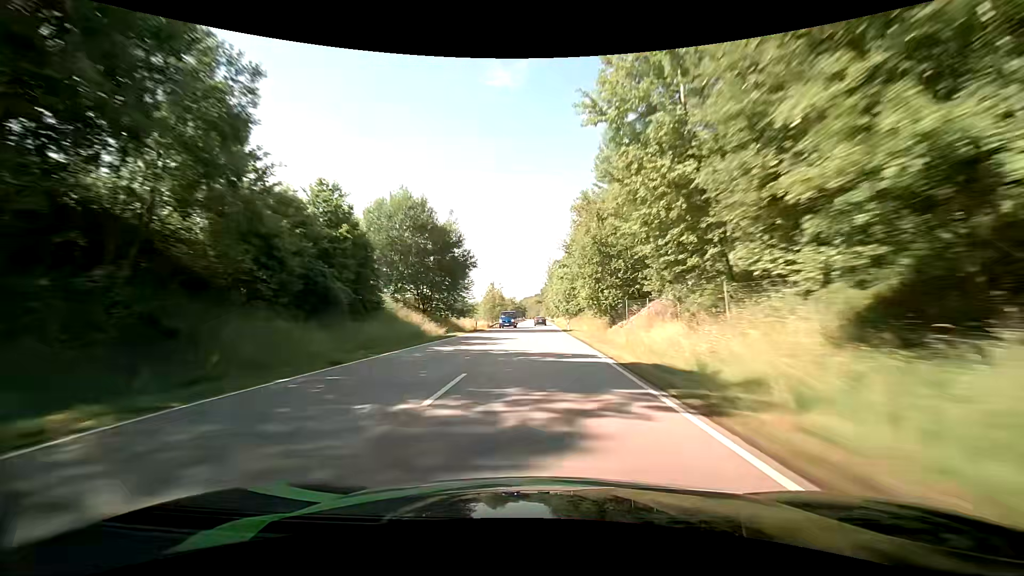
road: primary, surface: asphalt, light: Day
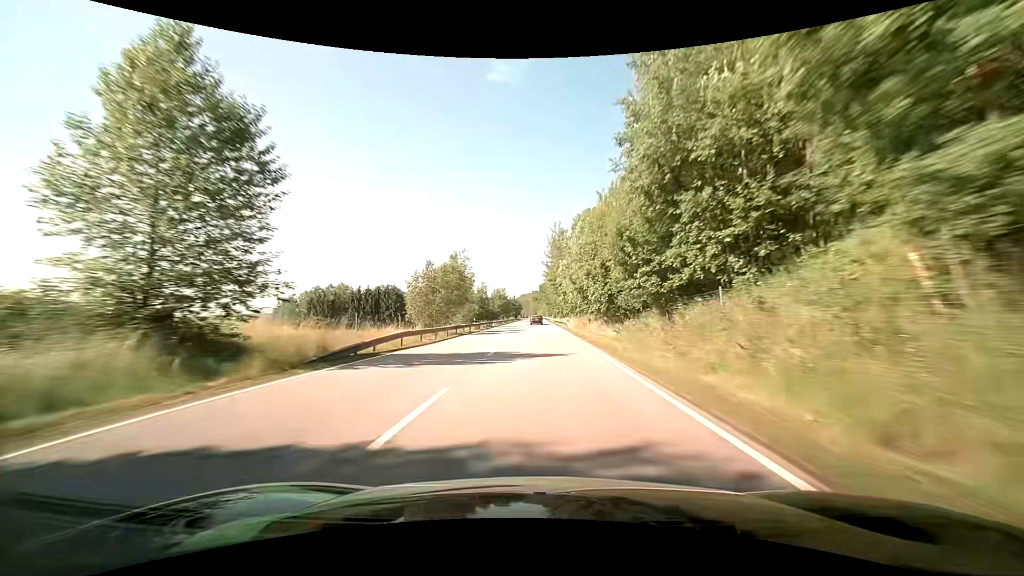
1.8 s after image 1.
(0.0, +49.9) m; 0°
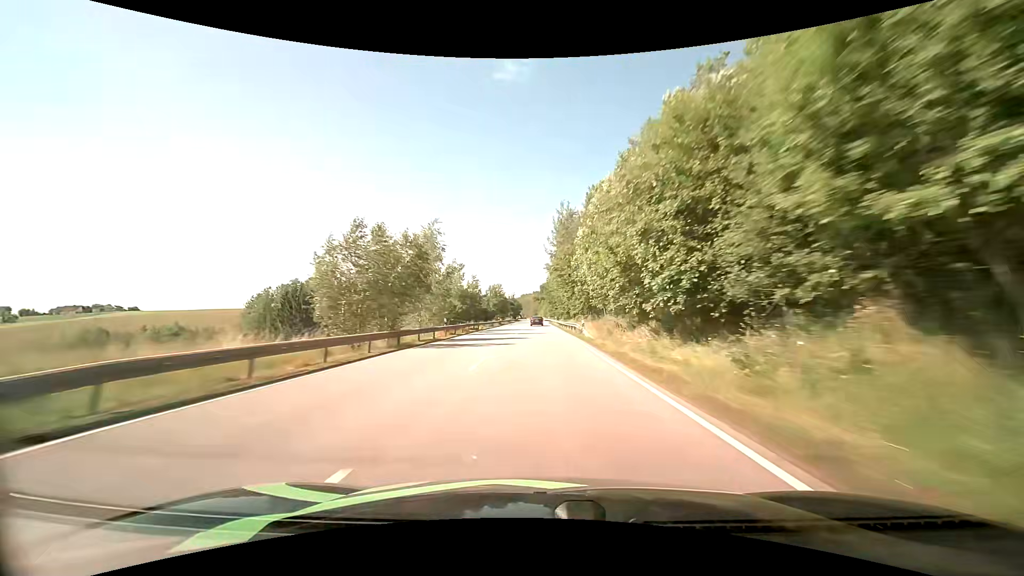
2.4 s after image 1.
(0.0, +16.6) m; 0°
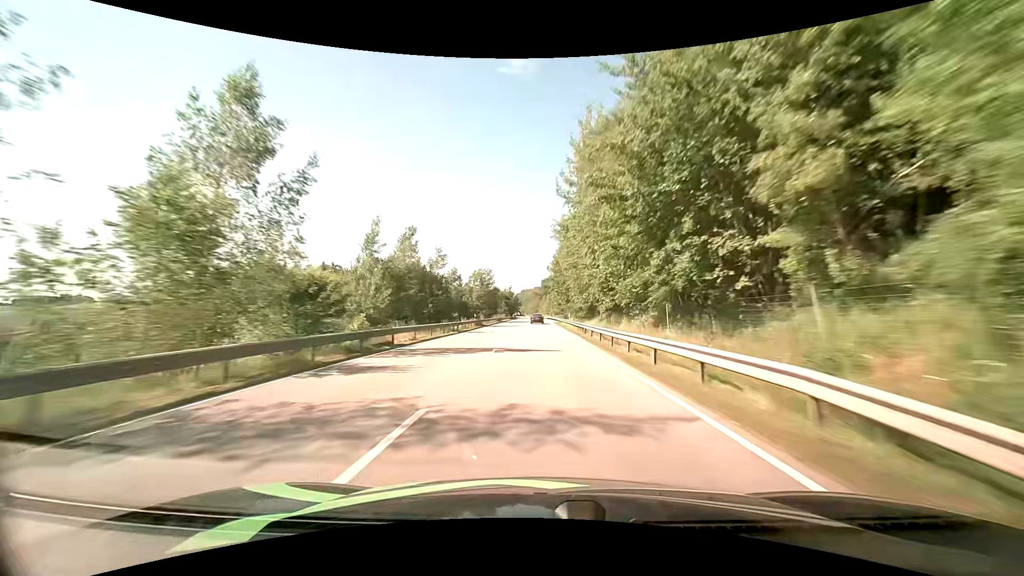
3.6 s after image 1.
(0.0, +33.0) m; 0°
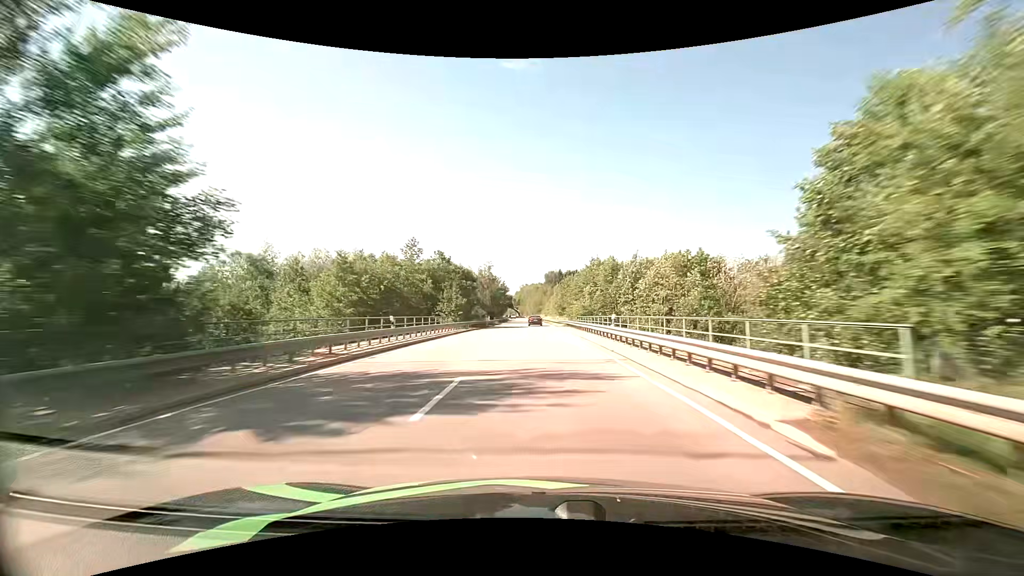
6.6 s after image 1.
(-0.2, +79.3) m; 0°
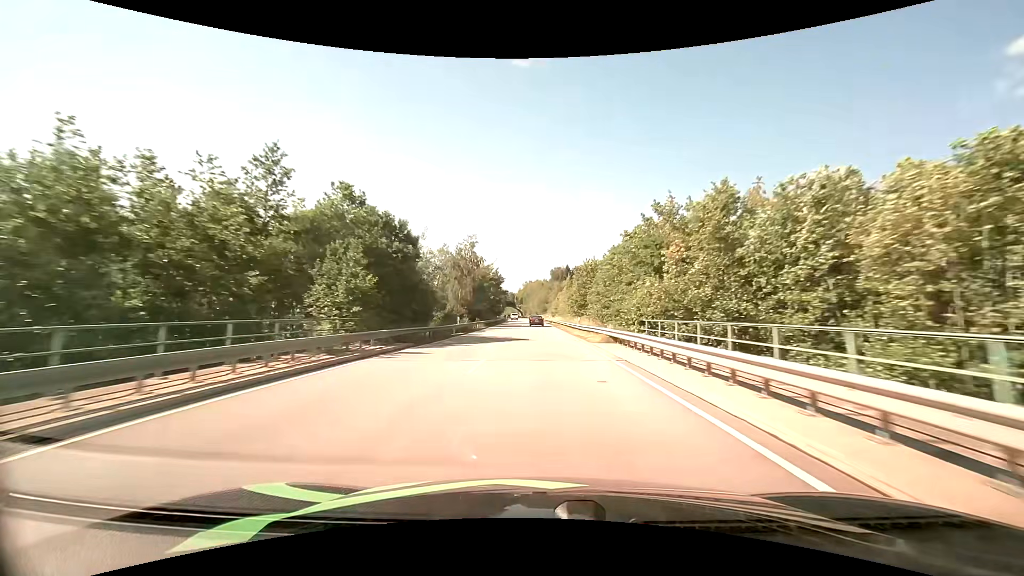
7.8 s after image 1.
(-0.1, +30.7) m; 0°
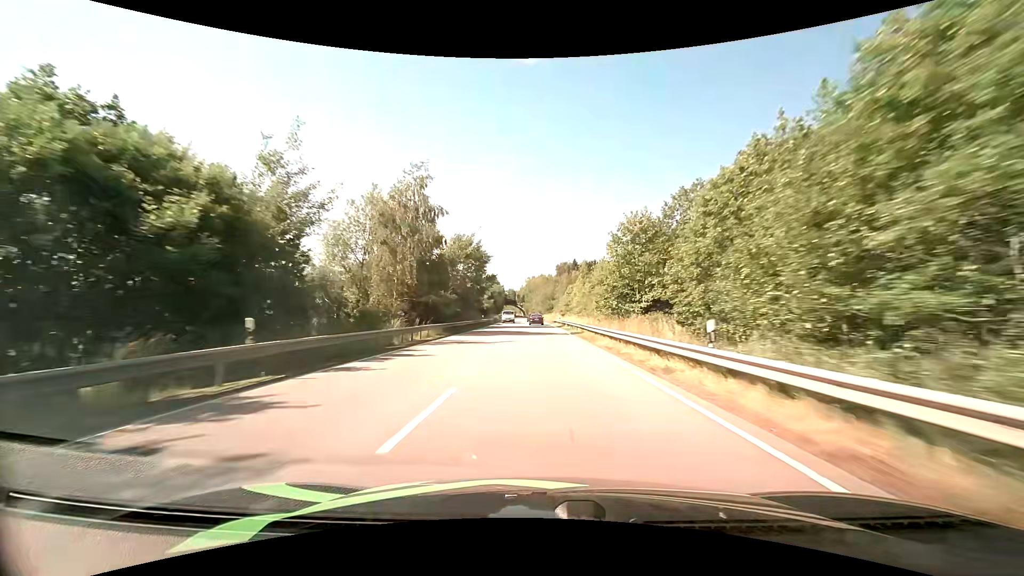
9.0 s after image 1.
(-0.1, +30.2) m; 0°
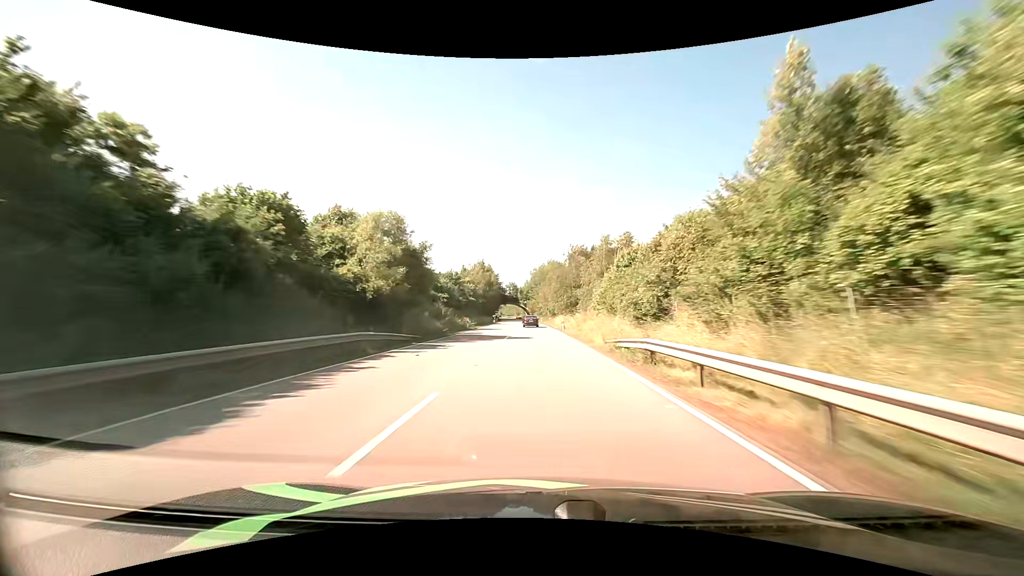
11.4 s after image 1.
(-0.4, +60.6) m; -1°
(0, +10) (0, +20) (0, +30) (0, +40) (-1, +50) (-1, +60) (-1, +70) (-2, +80) (-2, +90) (-2, +100) m
